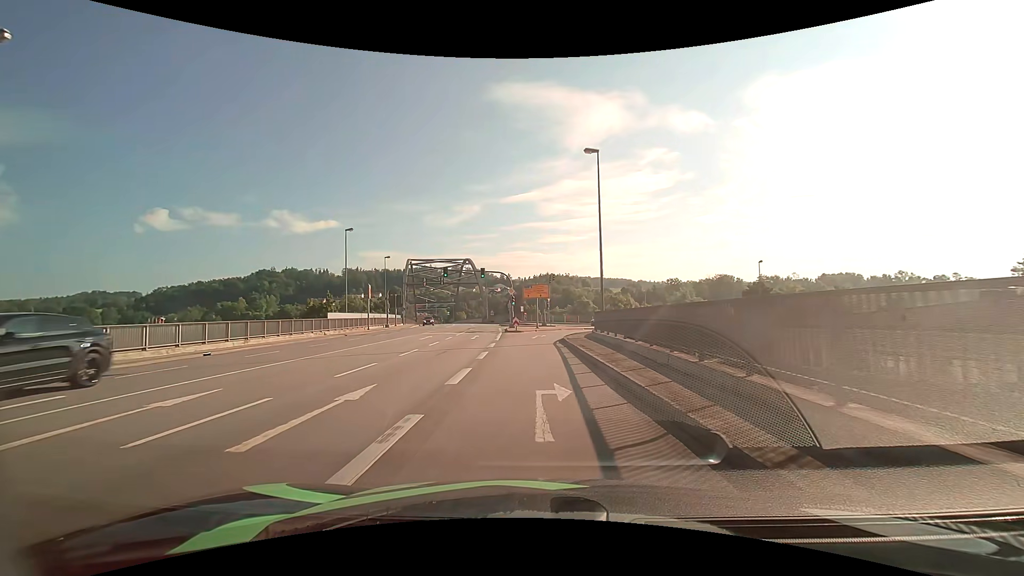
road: primary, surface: asphalt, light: Day
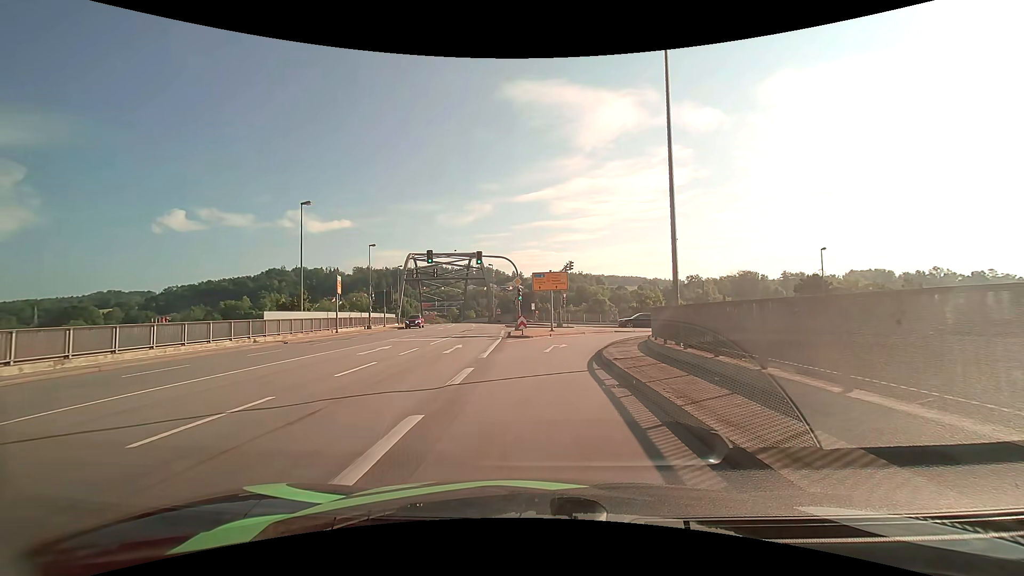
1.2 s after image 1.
(-0.1, +11.9) m; -2°
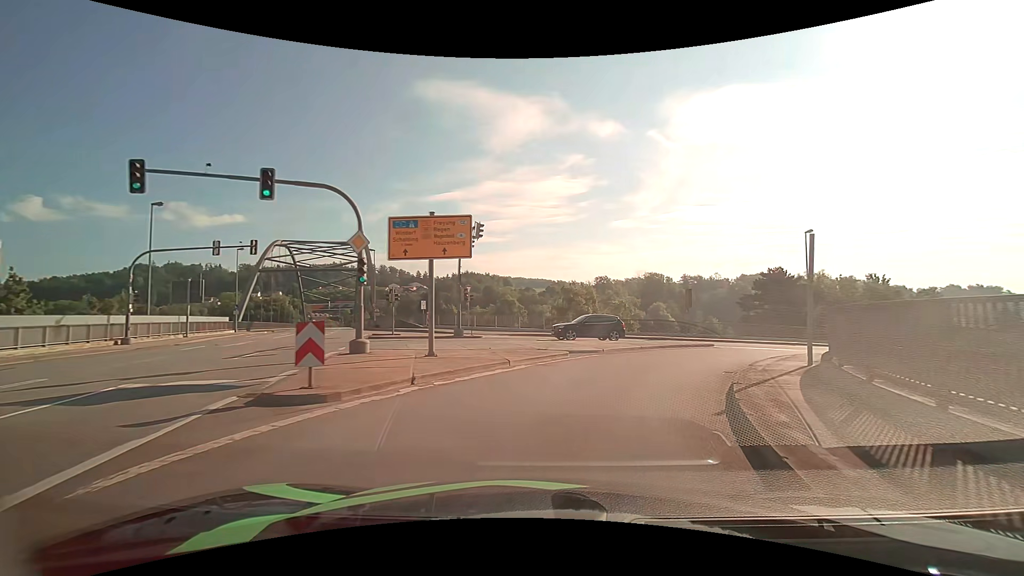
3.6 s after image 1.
(+1.0, +20.2) m; +11°
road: primary_link
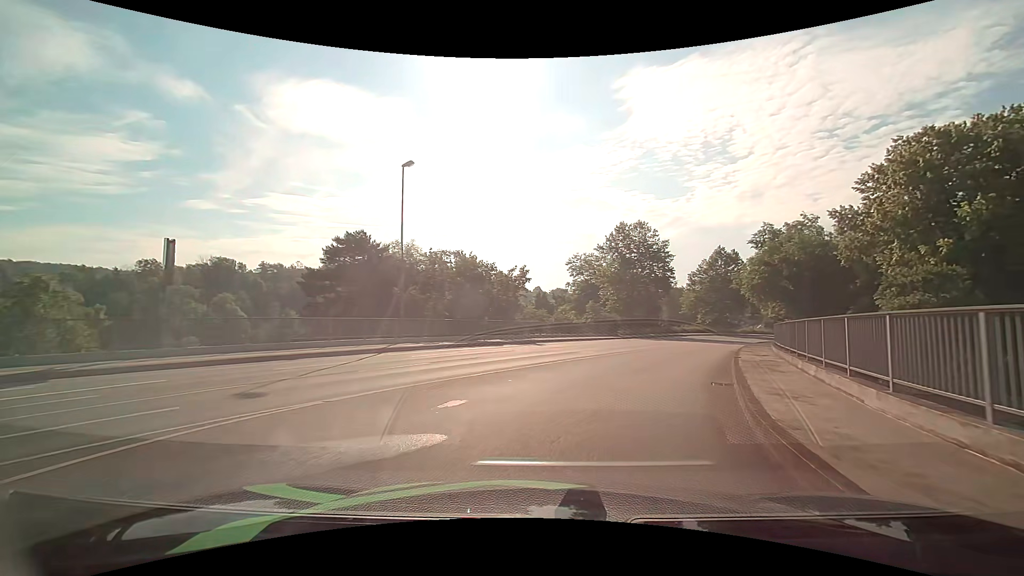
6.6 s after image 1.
(+8.8, +22.4) m; +45°
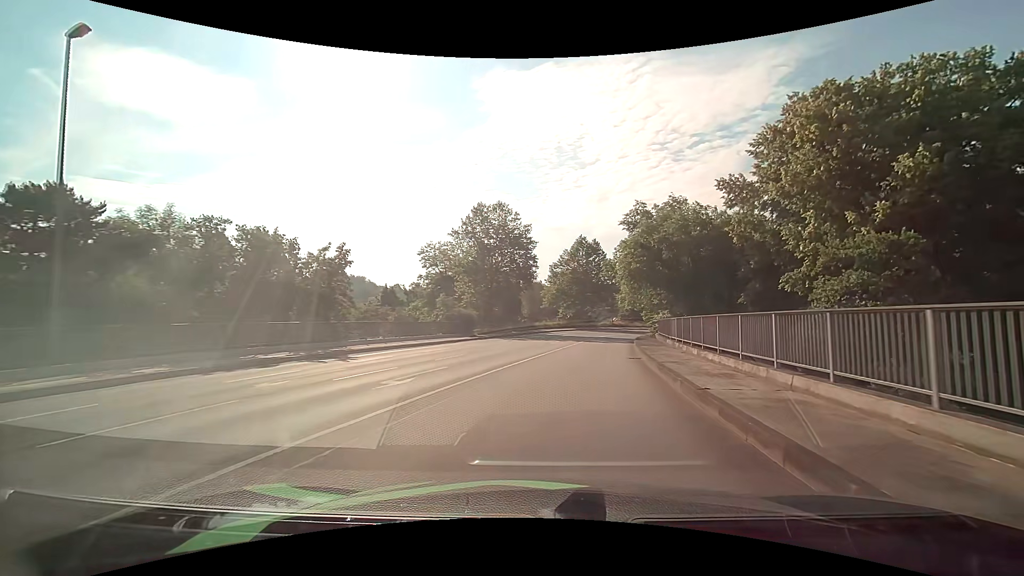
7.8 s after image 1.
(+1.7, +11.3) m; +16°
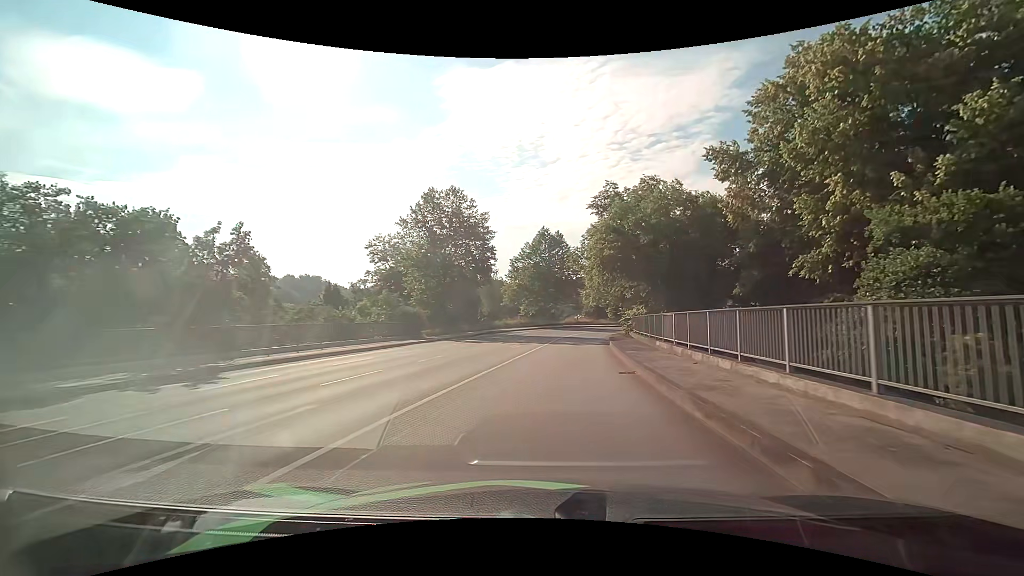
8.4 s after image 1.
(+0.3, +6.3) m; +5°
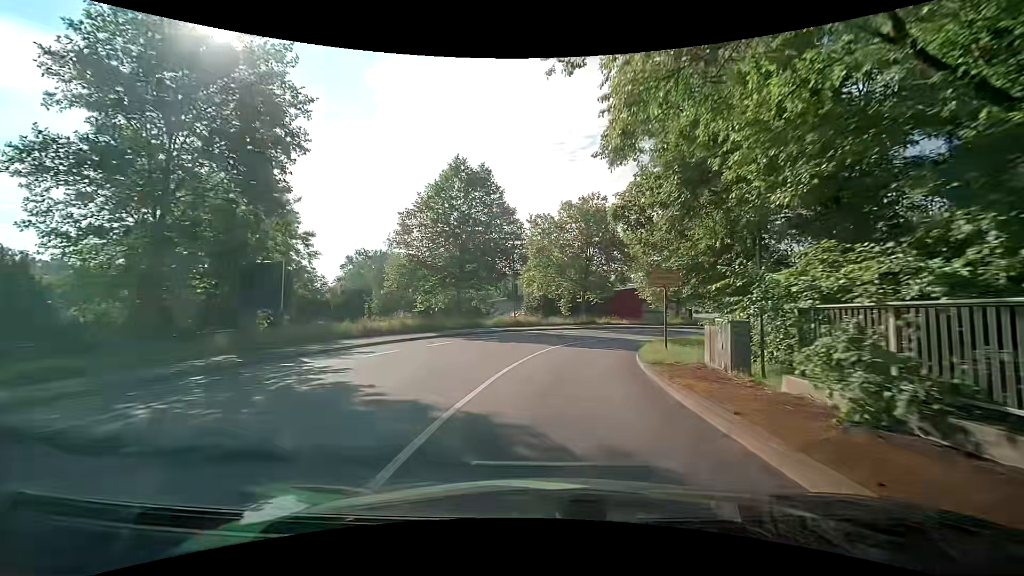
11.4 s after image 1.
(+2.1, +33.2) m; +7°
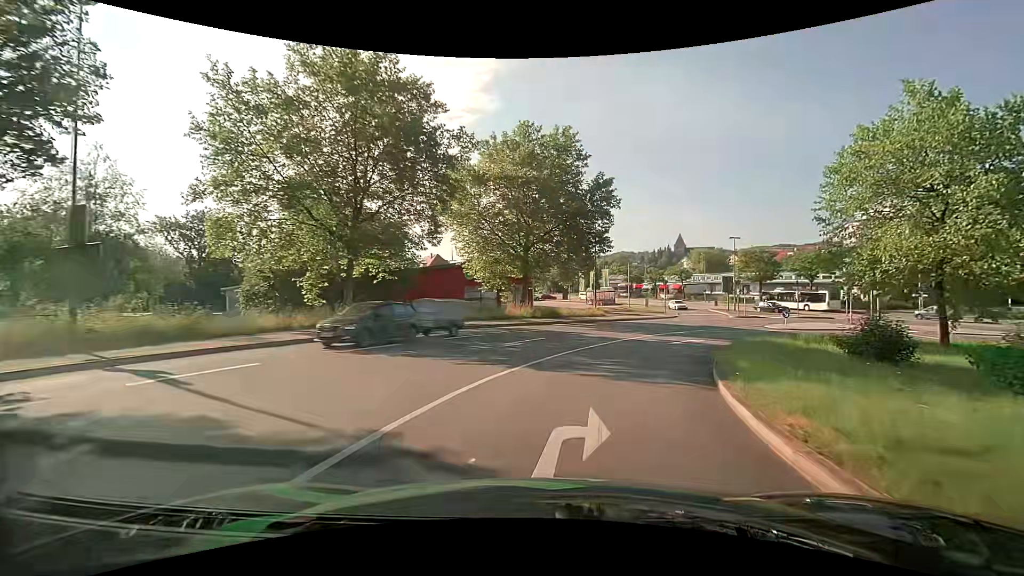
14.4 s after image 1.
(+4.9, +30.5) m; +21°
(+1, +10) (+4, +20) (+9, +28) (+15, +35) (+24, +40) (+34, +40) (+43, +35) (+49, +27) (+53, +18) (+57, +9) m
